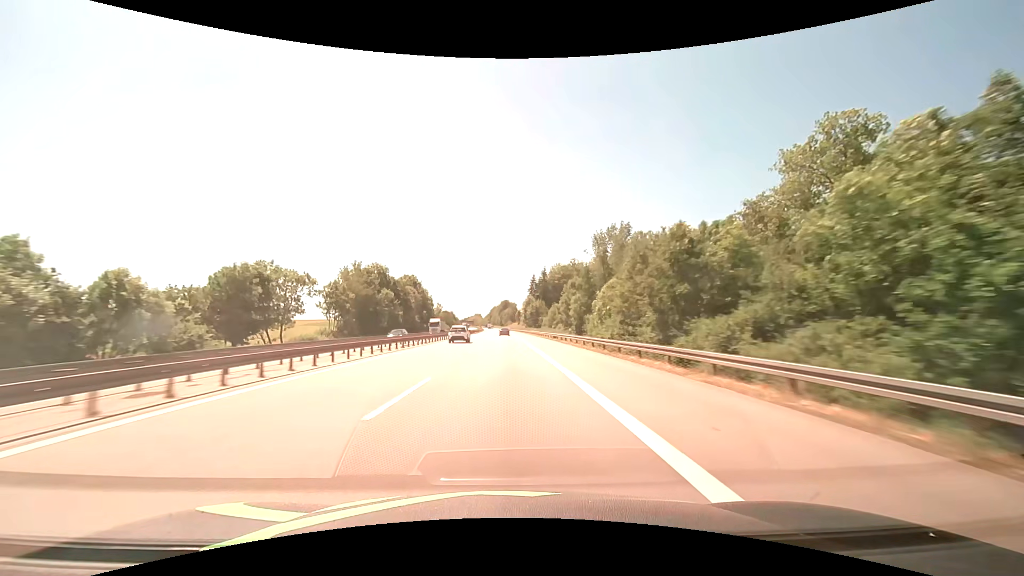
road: motorway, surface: asphalt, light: Day
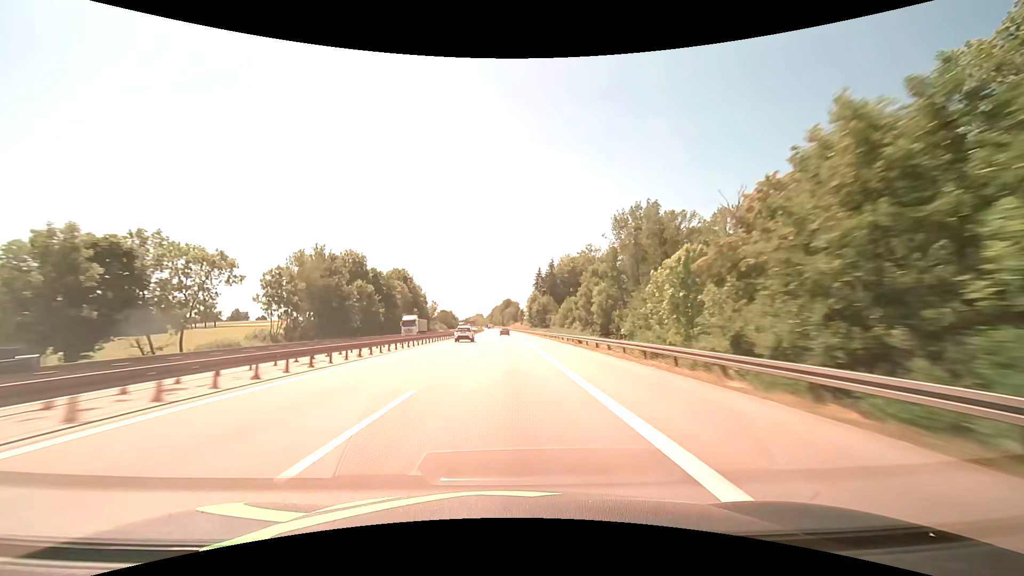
(-0.1, +20.6) m; 0°
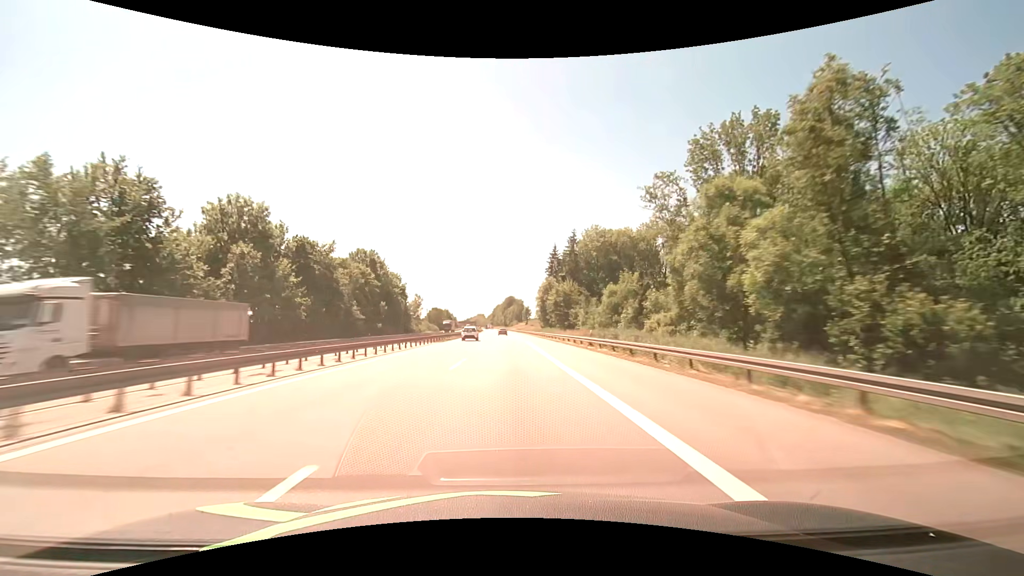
(-0.1, +41.2) m; 0°
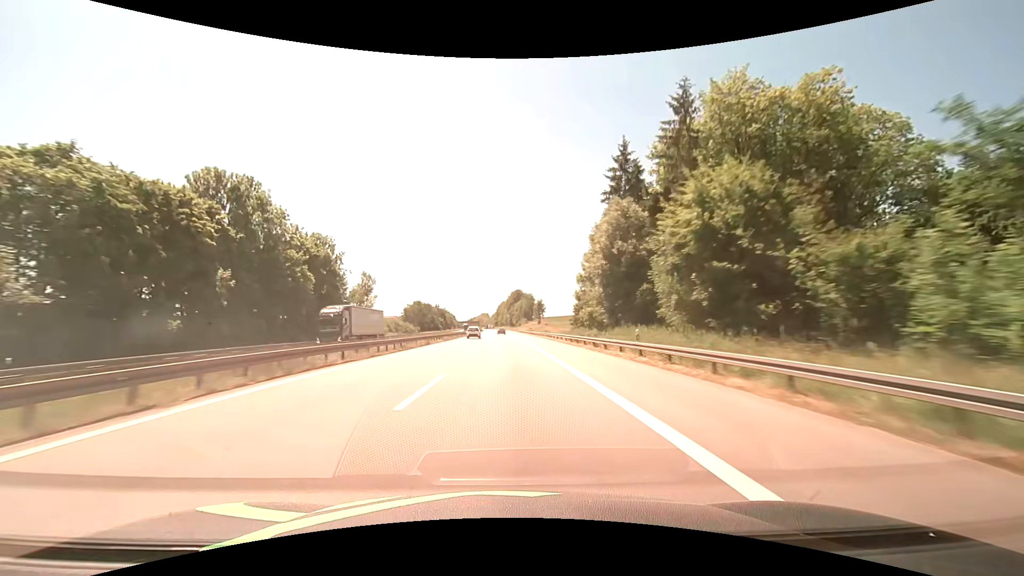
(-0.3, +61.8) m; -1°
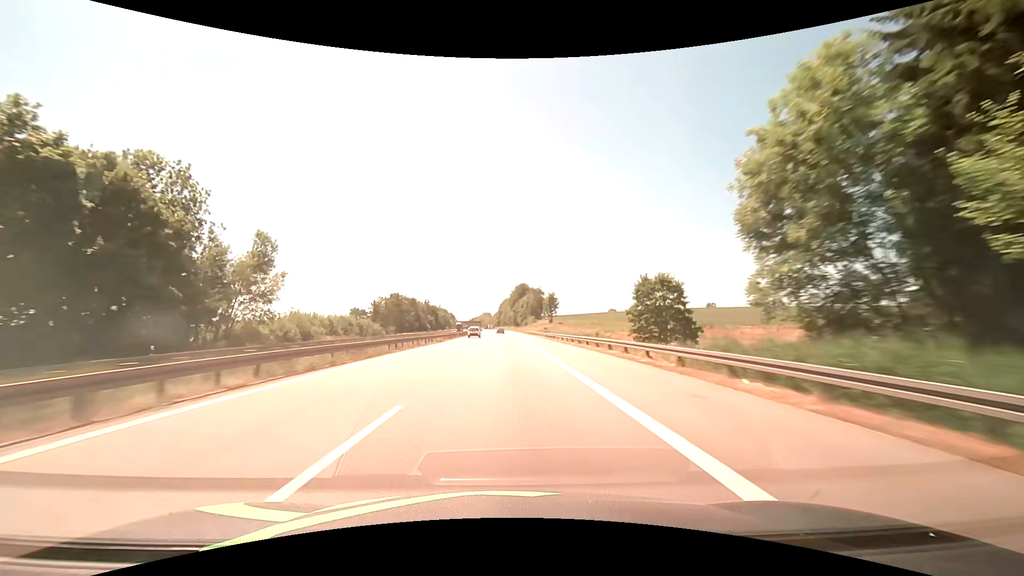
(-0.3, +41.2) m; -1°
